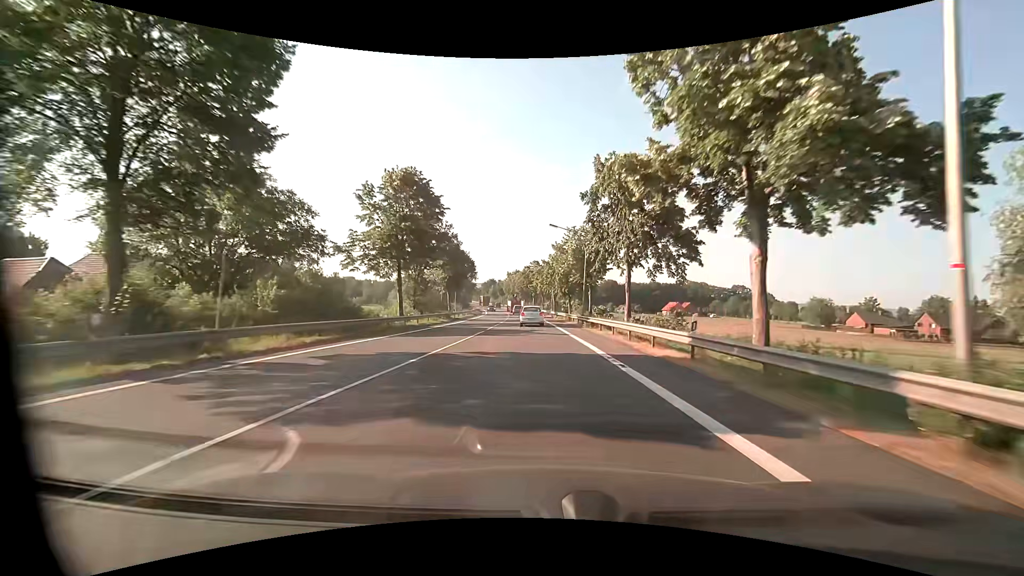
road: primary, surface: asphalt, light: Day
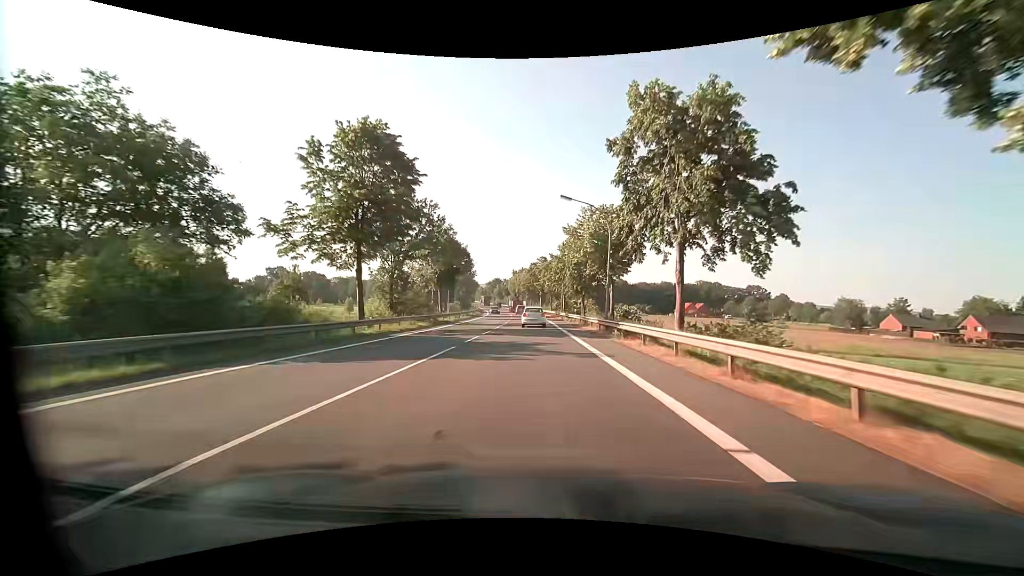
(0.0, +10.6) m; -1°
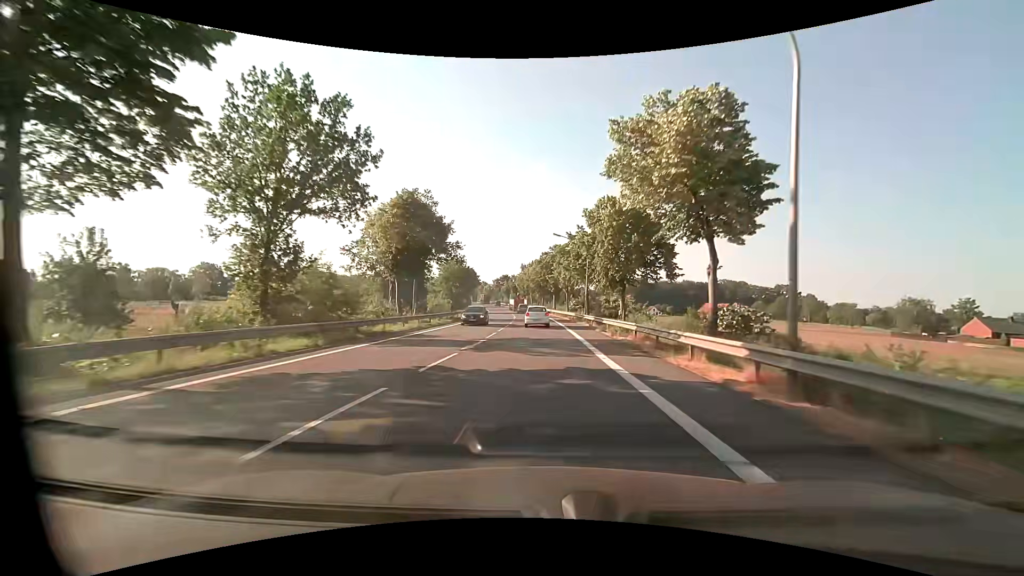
(-0.3, +21.1) m; -2°
(0, +10) (0, +20) (-1, +30) (-1, +40) (-1, +50) (-2, +60) (-2, +70) (-3, +80) (-4, +90) (-6, +100) m
